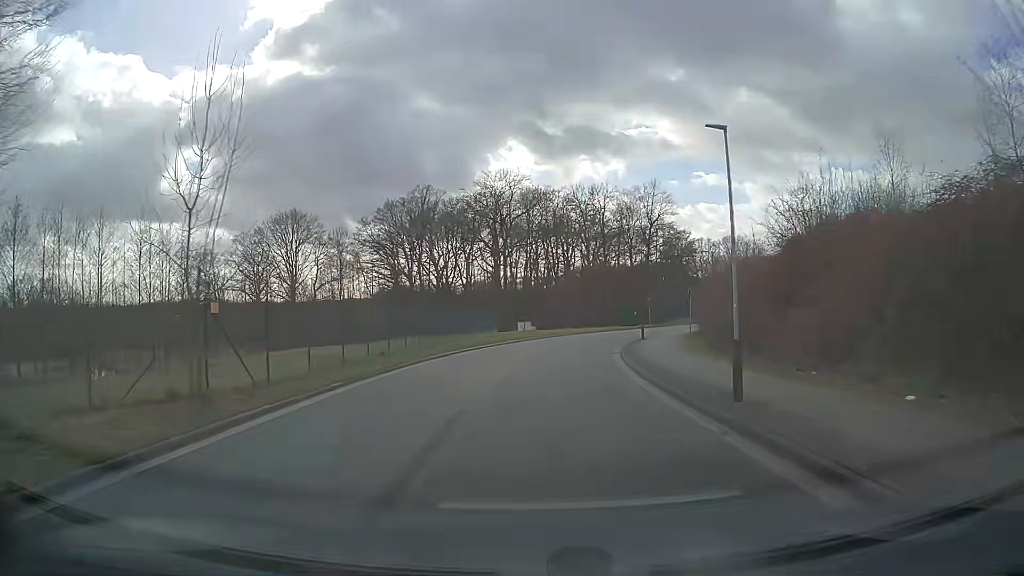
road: residential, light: Day
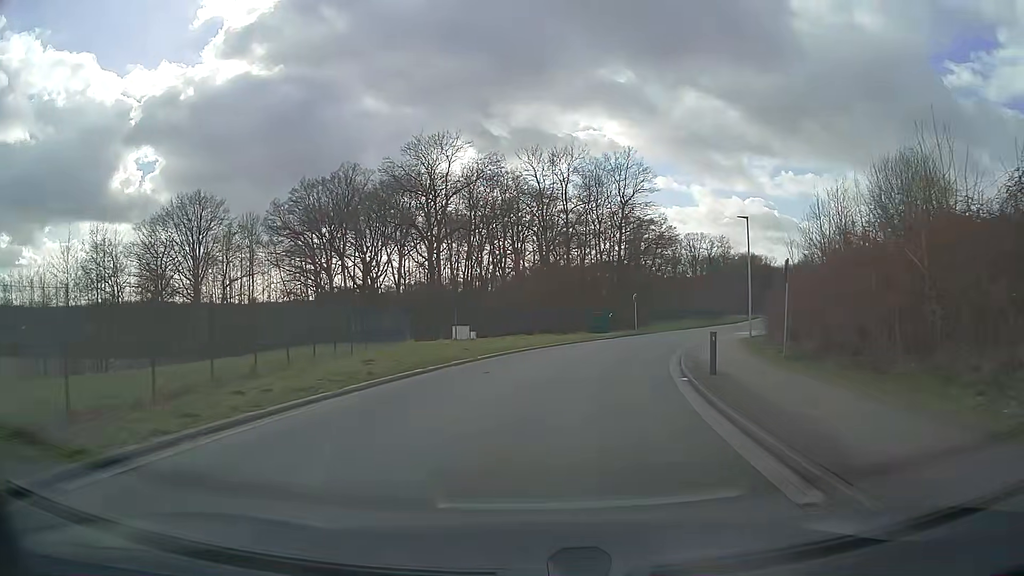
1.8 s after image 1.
(+0.6, +20.8) m; +4°
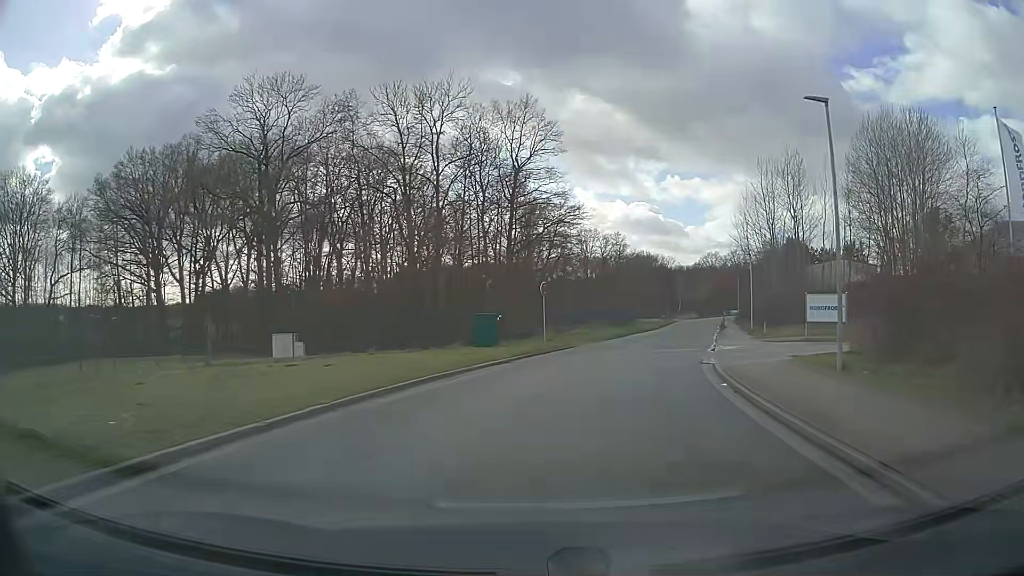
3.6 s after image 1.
(+1.7, +20.5) m; +10°
